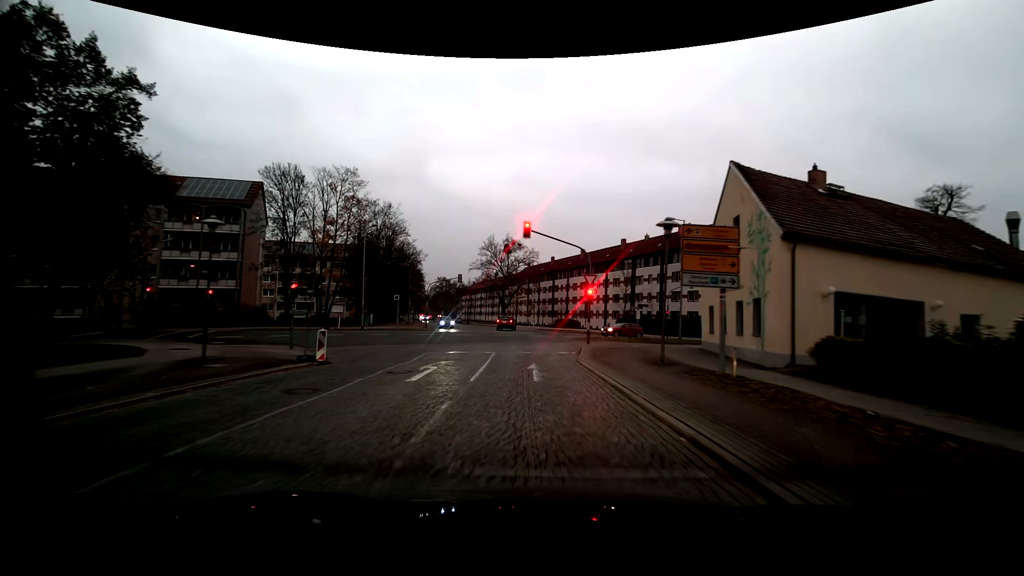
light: Dusk
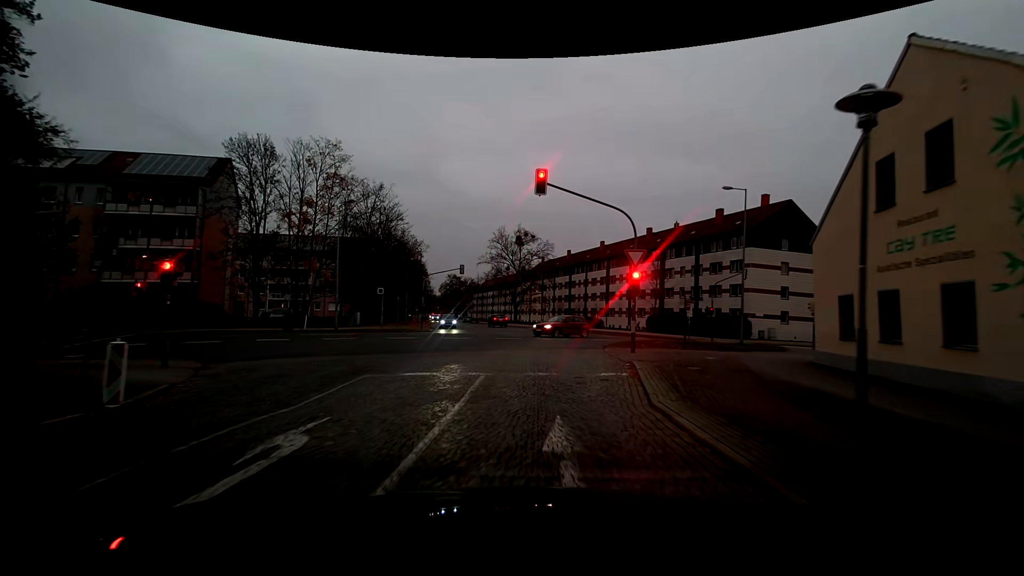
(0.0, +9.1) m; -2°
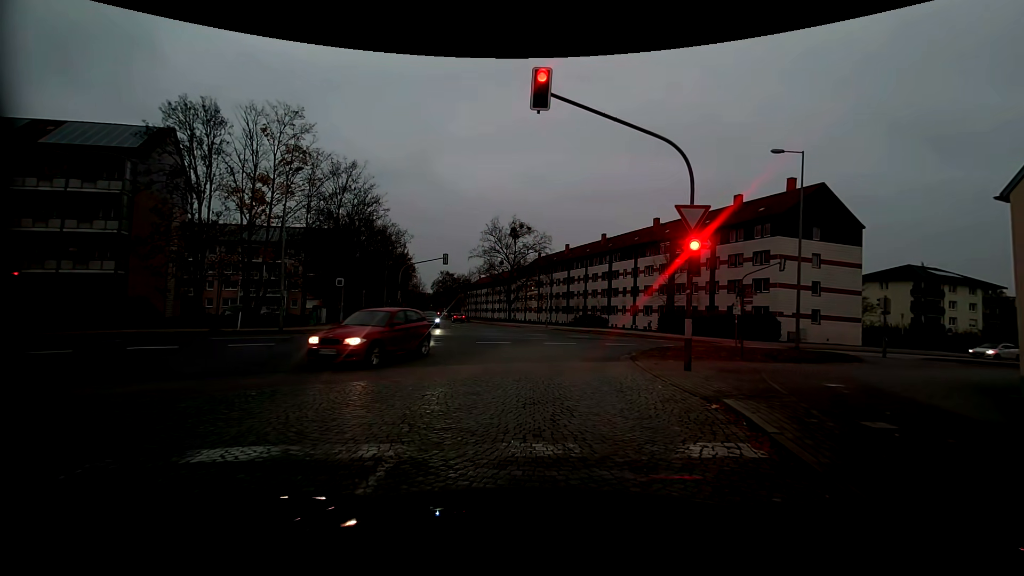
(+0.1, +6.9) m; 0°
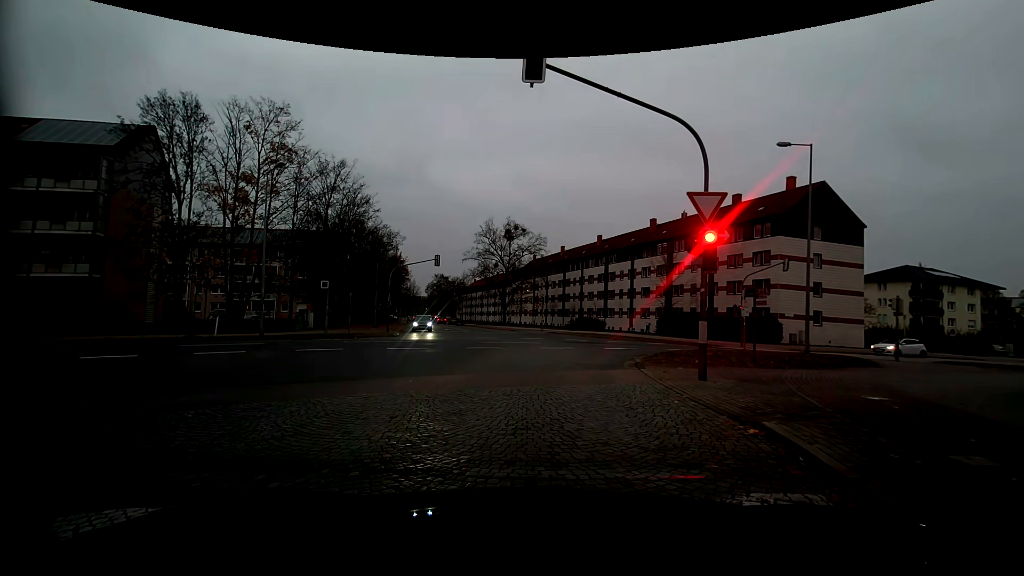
(0.0, +1.3) m; +2°
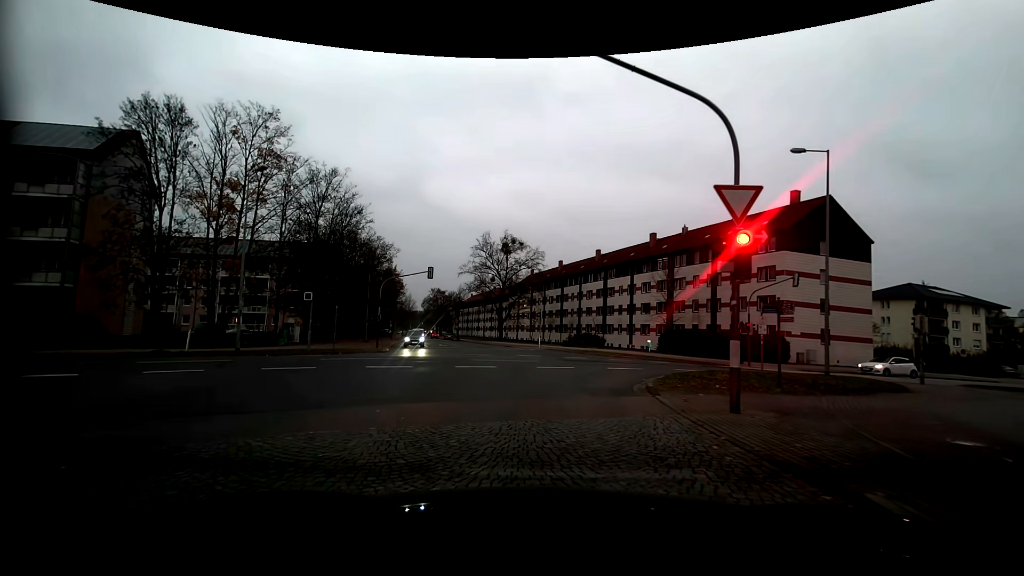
(0.0, +2.2) m; -1°
